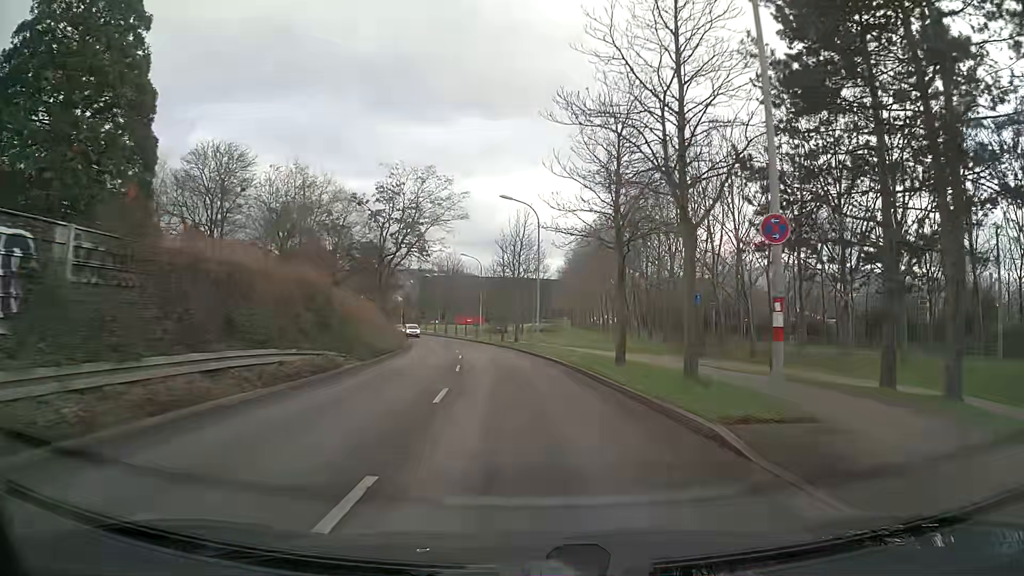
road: tertiary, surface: asphalt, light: Day
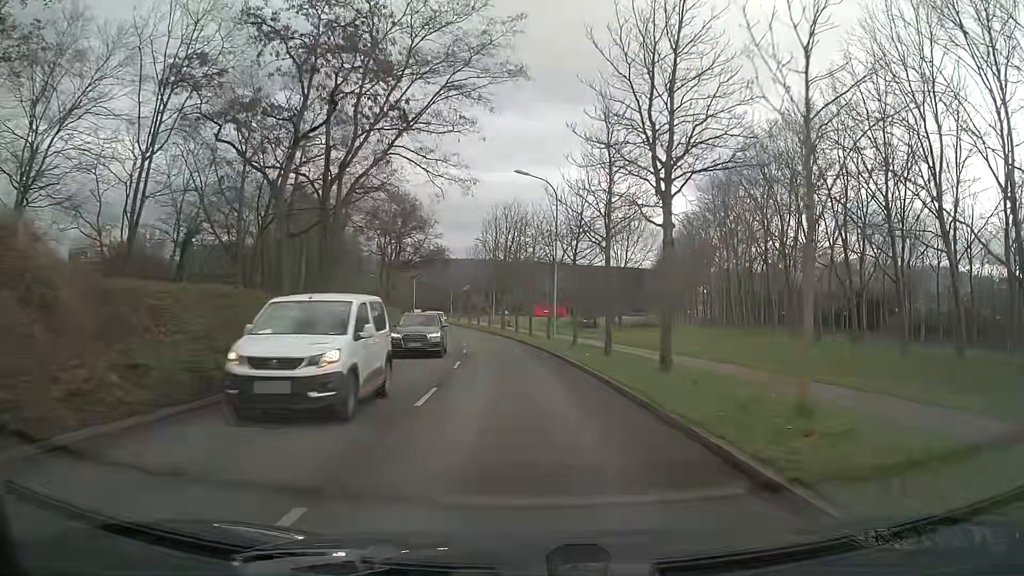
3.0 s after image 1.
(-2.4, +37.2) m; -7°
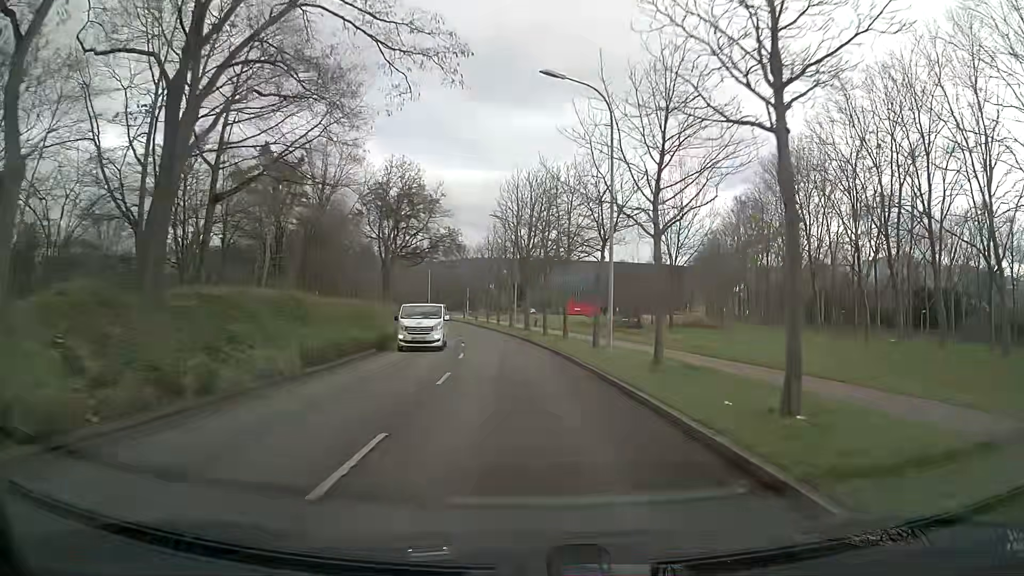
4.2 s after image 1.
(-0.3, +14.9) m; -3°
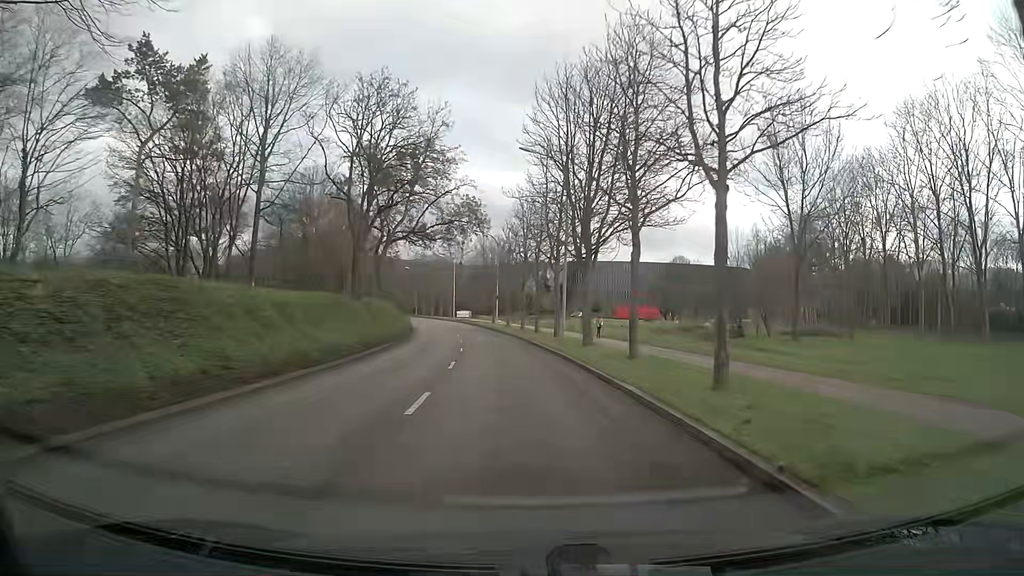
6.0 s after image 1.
(-0.5, +22.4) m; -3°
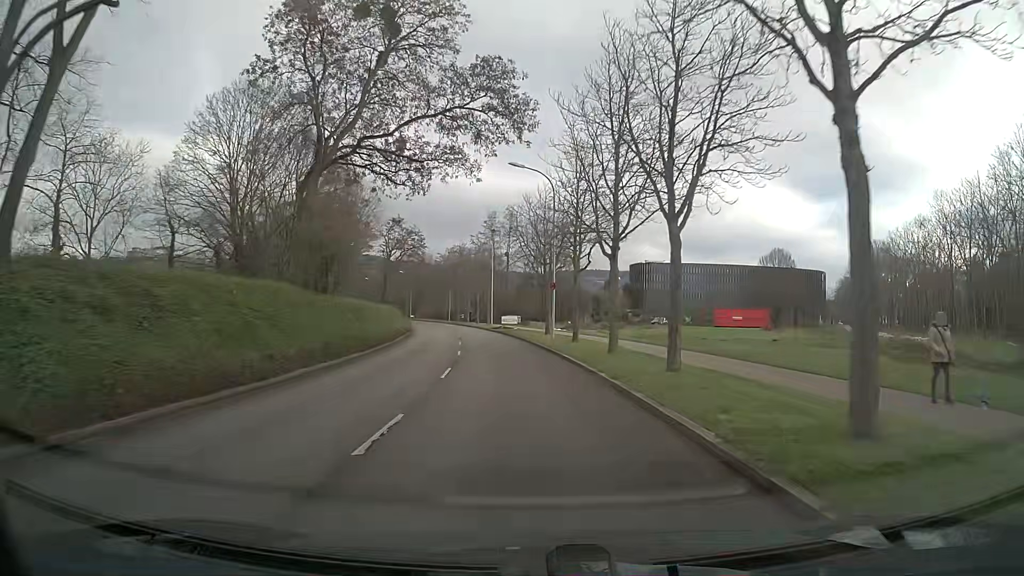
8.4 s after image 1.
(-1.2, +29.9) m; -3°
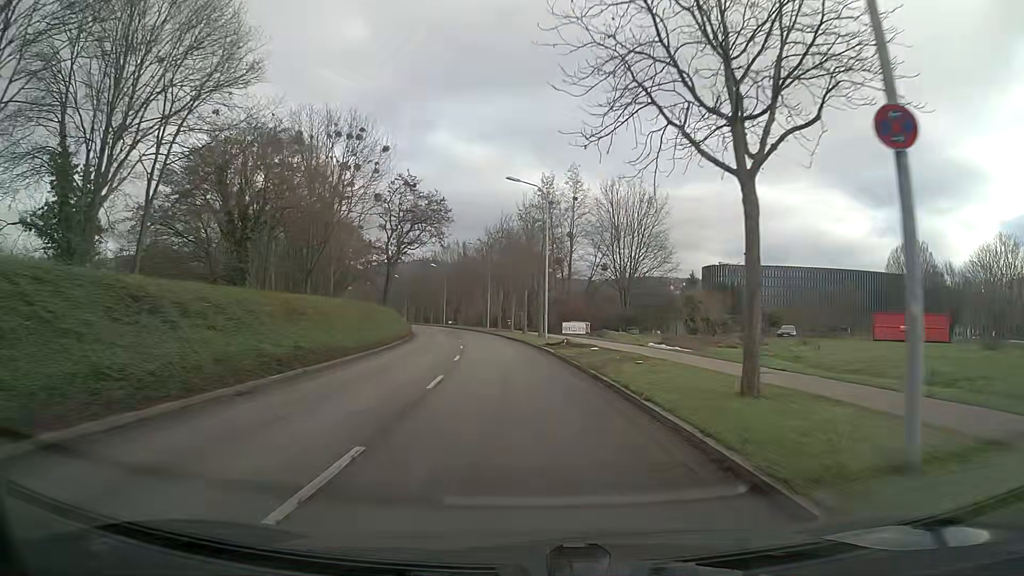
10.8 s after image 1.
(-2.1, +29.6) m; -7°
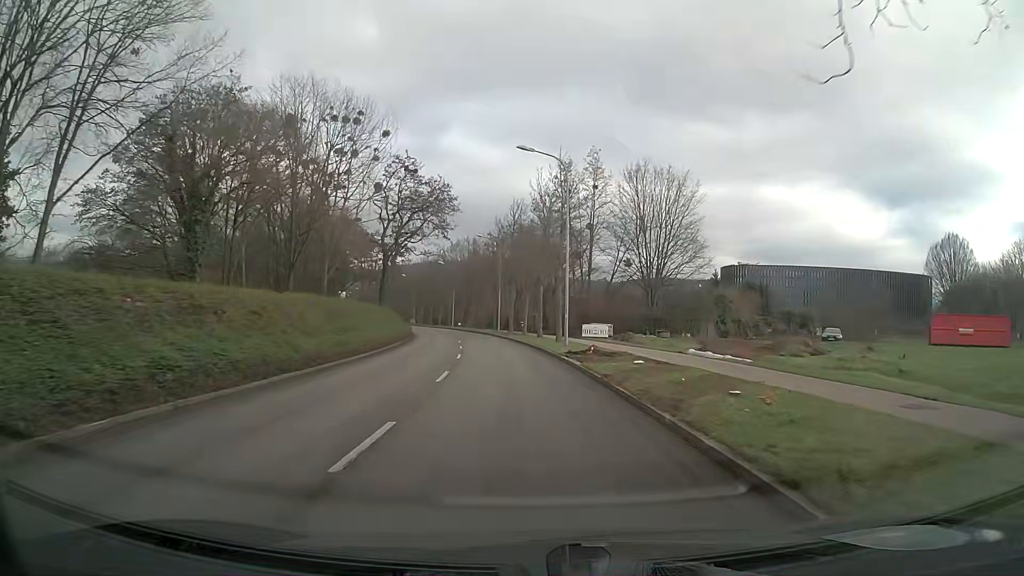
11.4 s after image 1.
(-0.1, +7.3) m; -2°
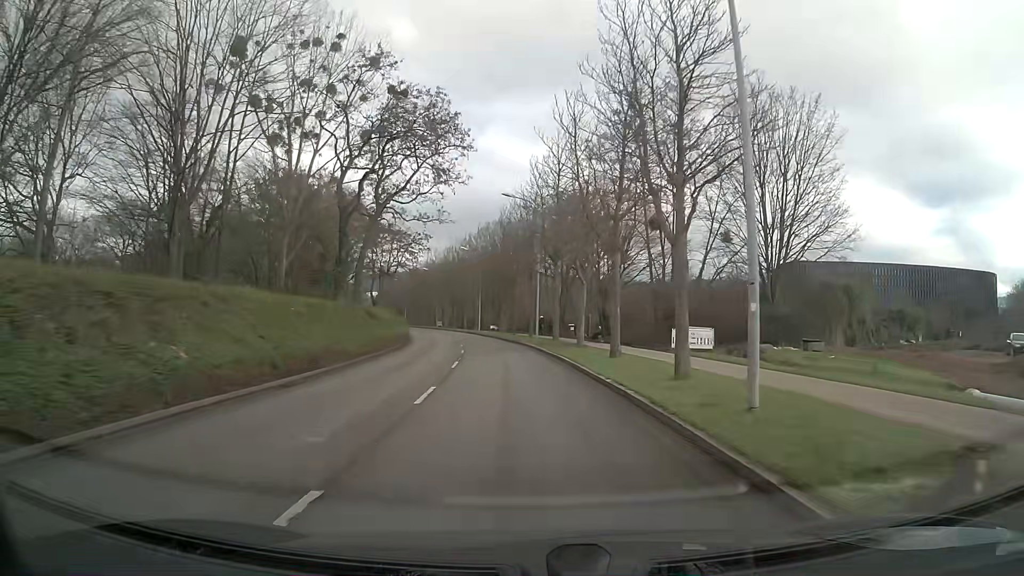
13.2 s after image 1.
(-0.5, +21.7) m; -3°
(0, +10) (-1, +20) (-1, +30) (-2, +40) (-3, +50) (-5, +60) (-7, +70) (-9, +79) (-12, +89) (-15, +98) m
